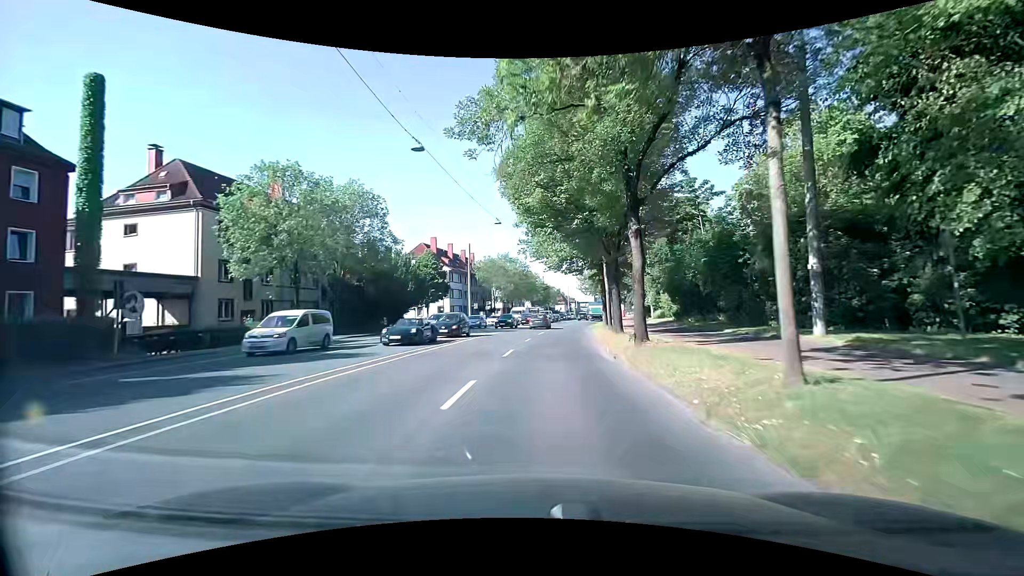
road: primary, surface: asphalt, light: Day
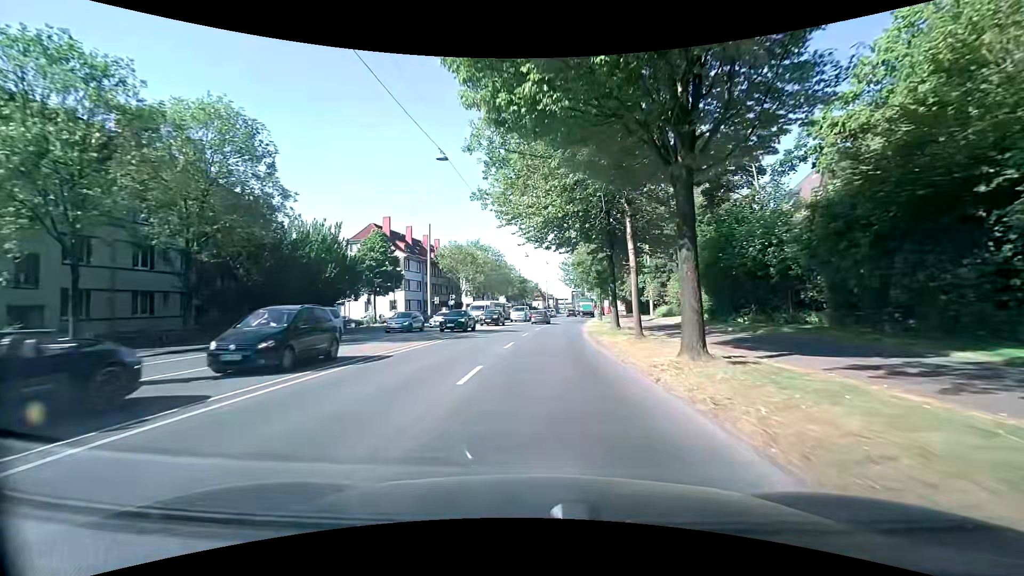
(+0.4, +16.2) m; +2°
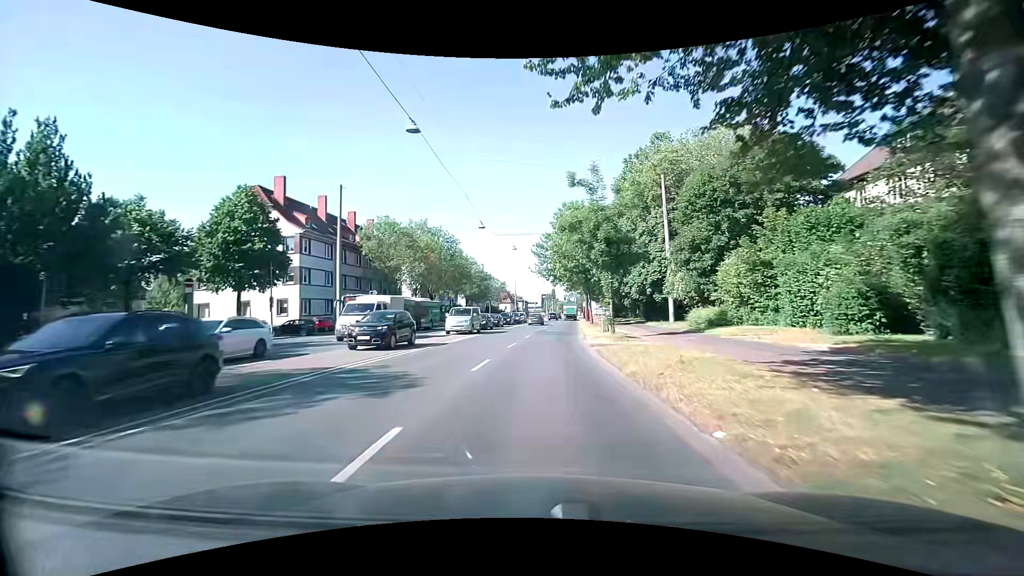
(+0.8, +24.0) m; +4°
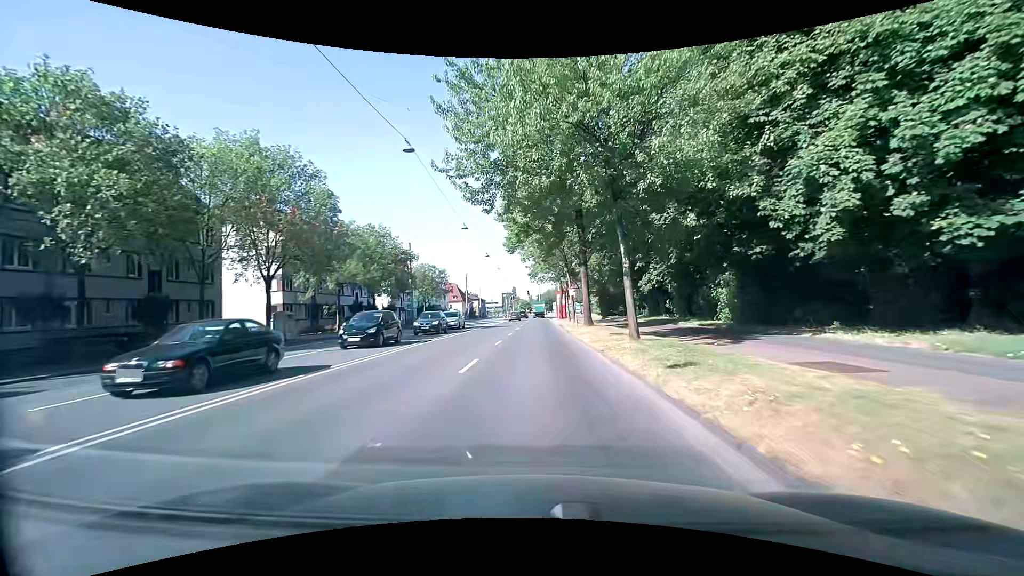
(+1.4, +36.9) m; +4°
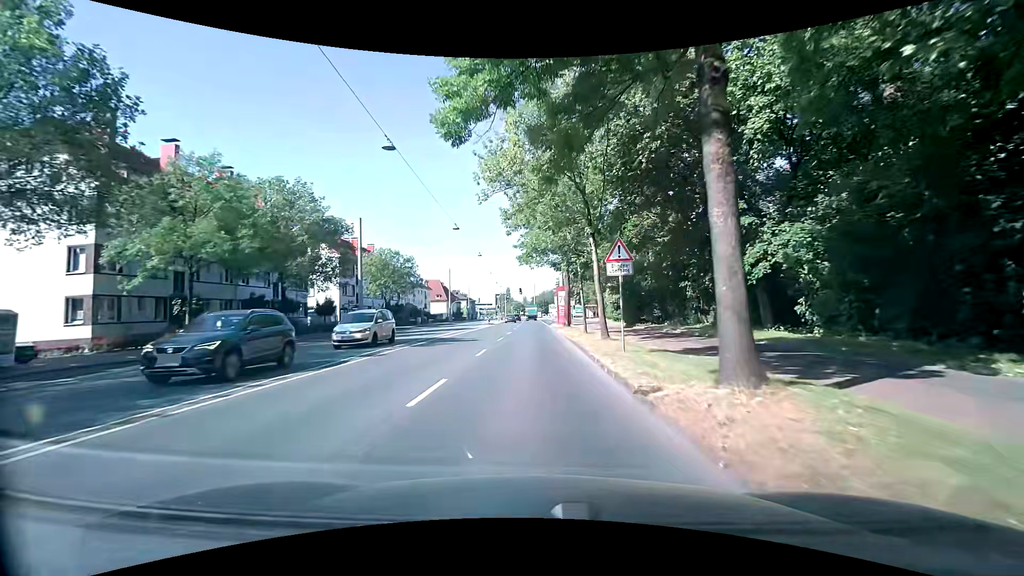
(+0.1, +21.7) m; 0°
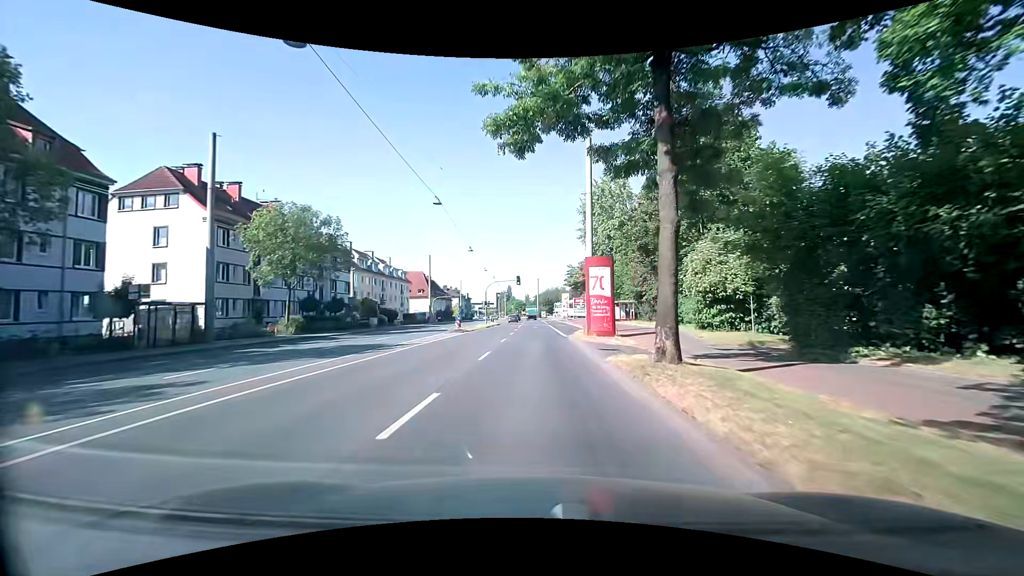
(-0.1, +29.1) m; -1°
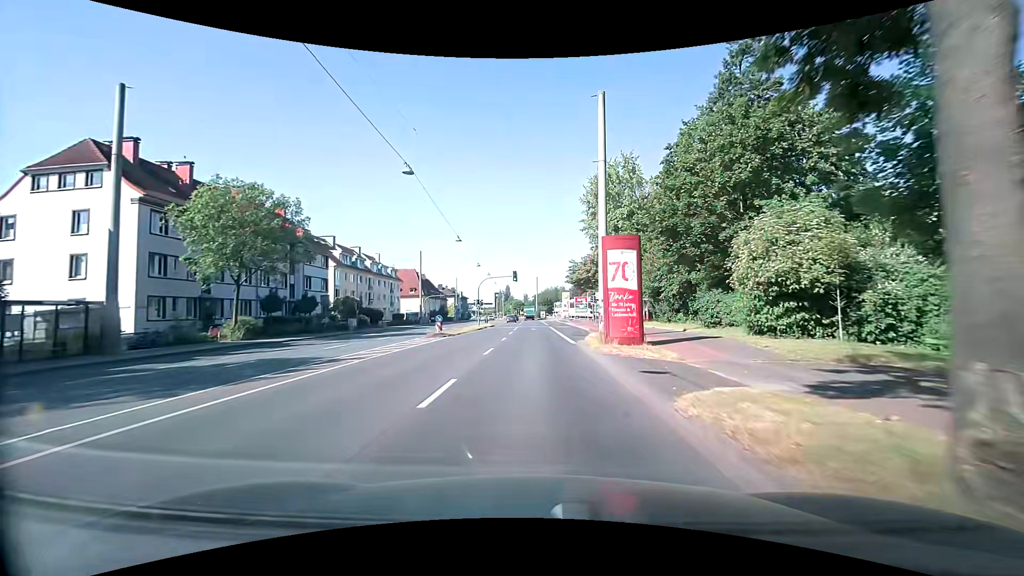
(+0.1, +7.3) m; +1°
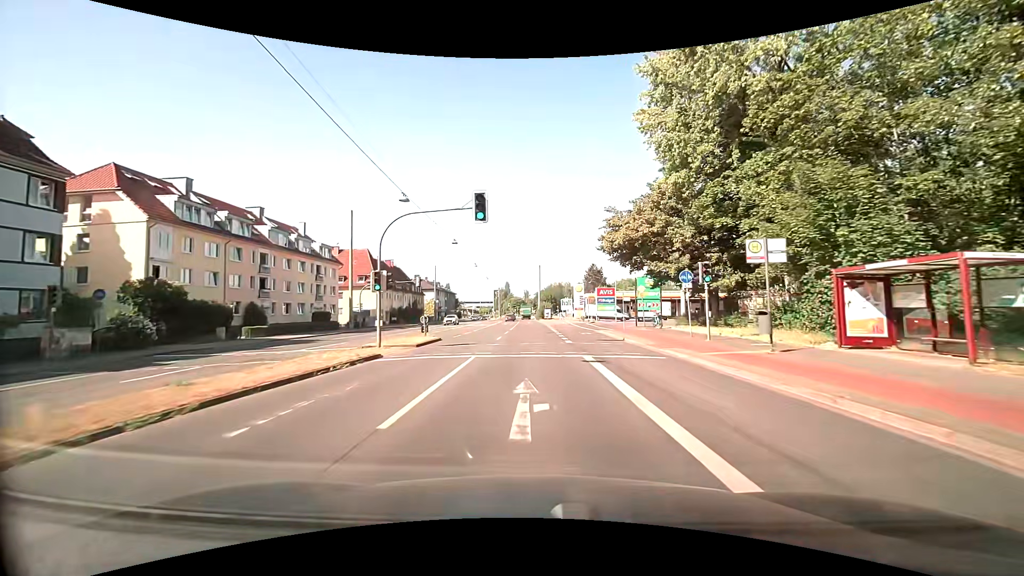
(0.0, +37.5) m; 0°
(0, +10) (0, +20) (0, +30) (-1, +40) (-1, +50) (-1, +60) (-1, +70) (-2, +80) (-2, +90) (-2, +100) m
